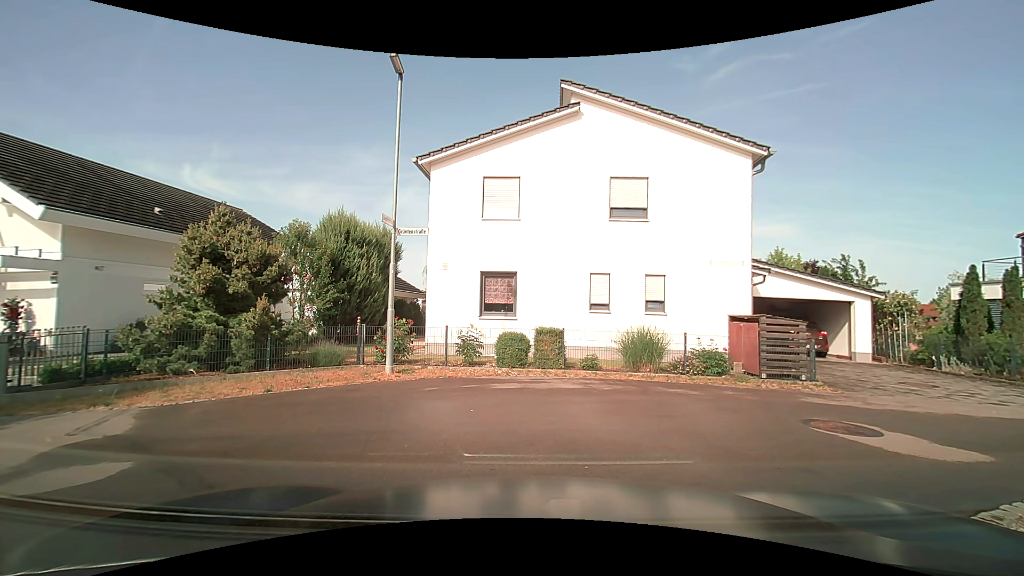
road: residential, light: Day
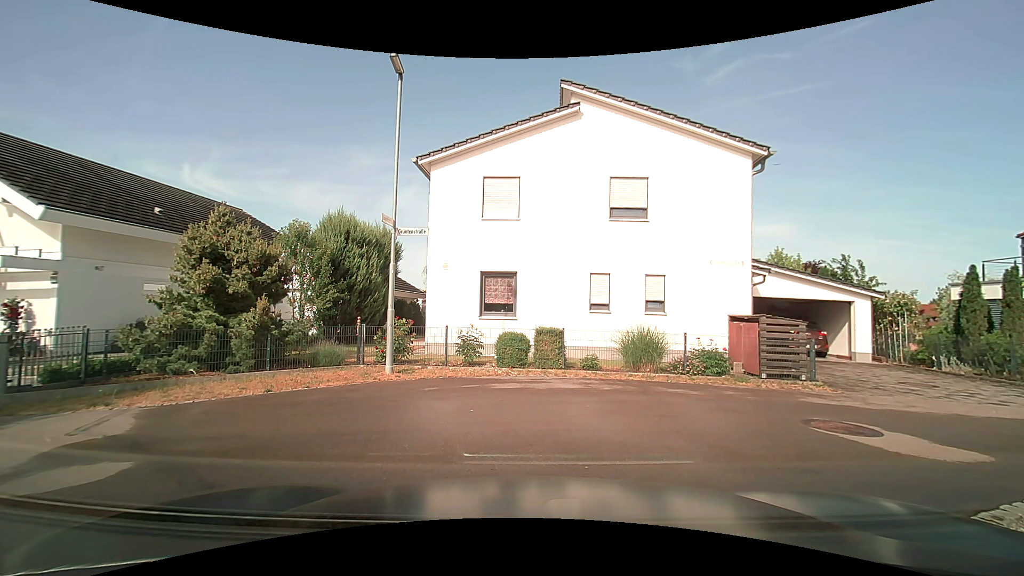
(0.0, 0.0) m; 0°
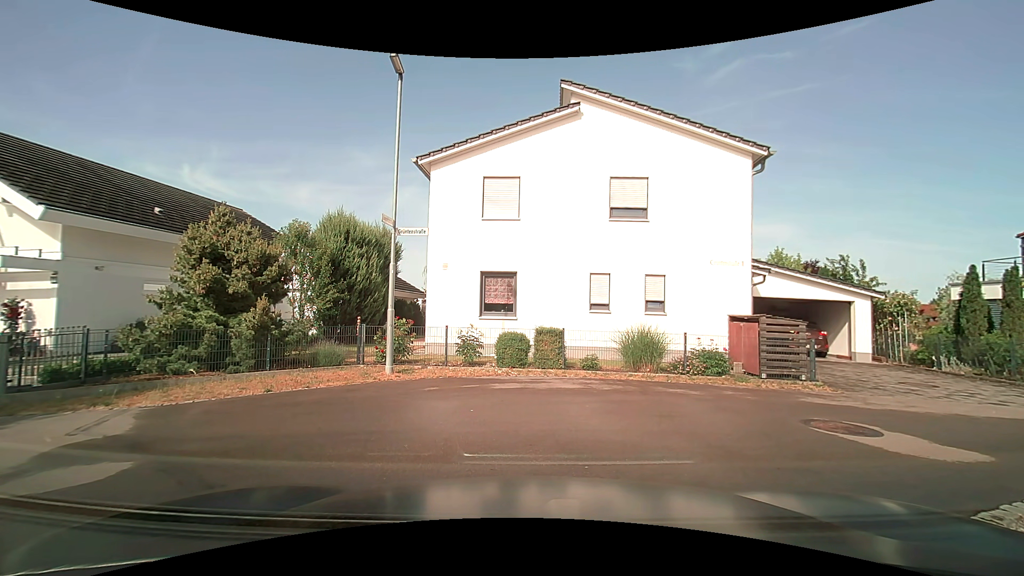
(0.0, 0.0) m; 0°
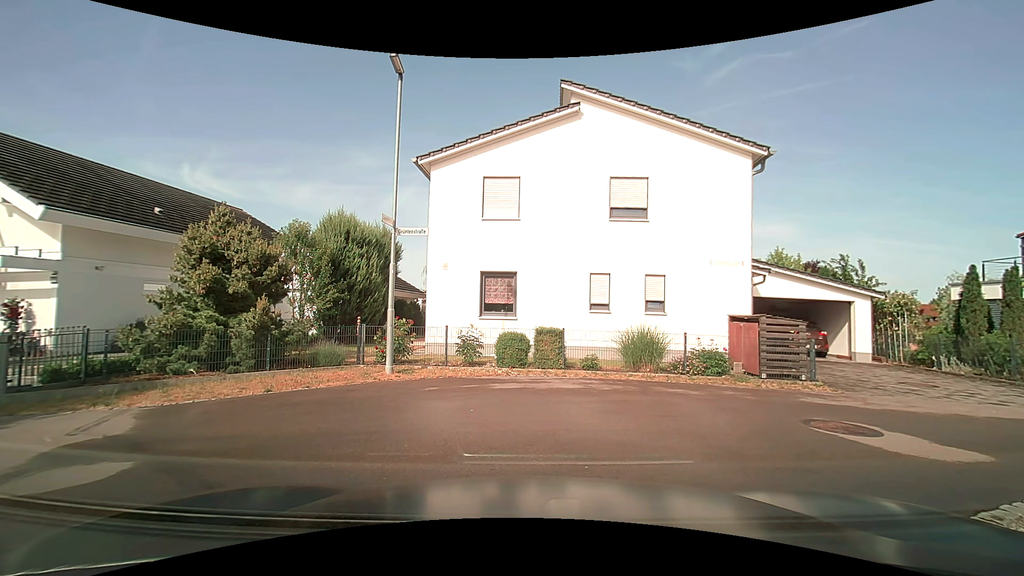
(0.0, 0.0) m; 0°
